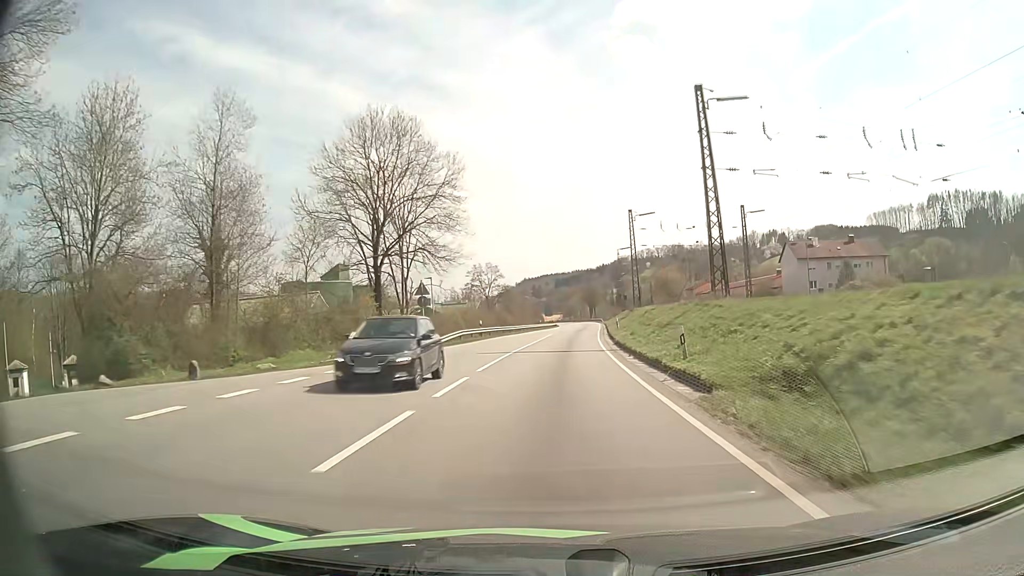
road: primary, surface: asphalt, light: Day
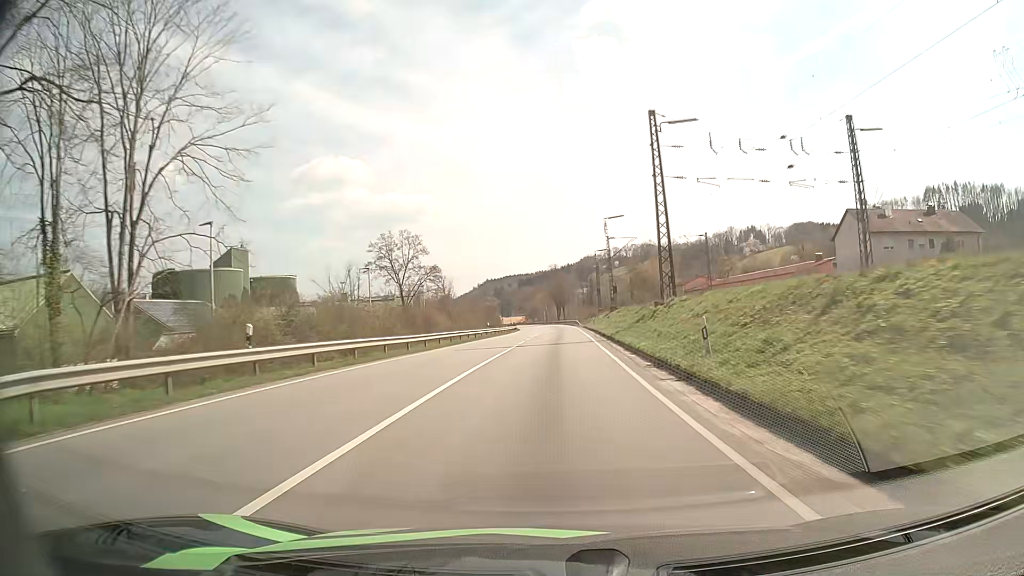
(+0.9, +36.1) m; +3°
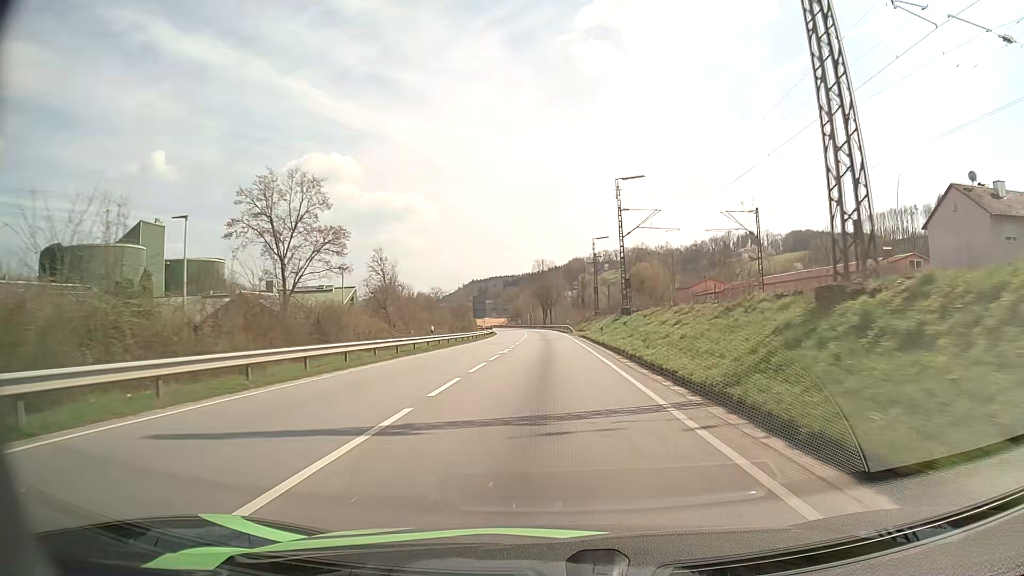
(+0.3, +24.4) m; +1°
(0, +10) (0, +20) (0, +30) (0, +40) (0, +50) (0, +60) (0, +70) (-1, +80) (-1, +90) (-2, +100) m
